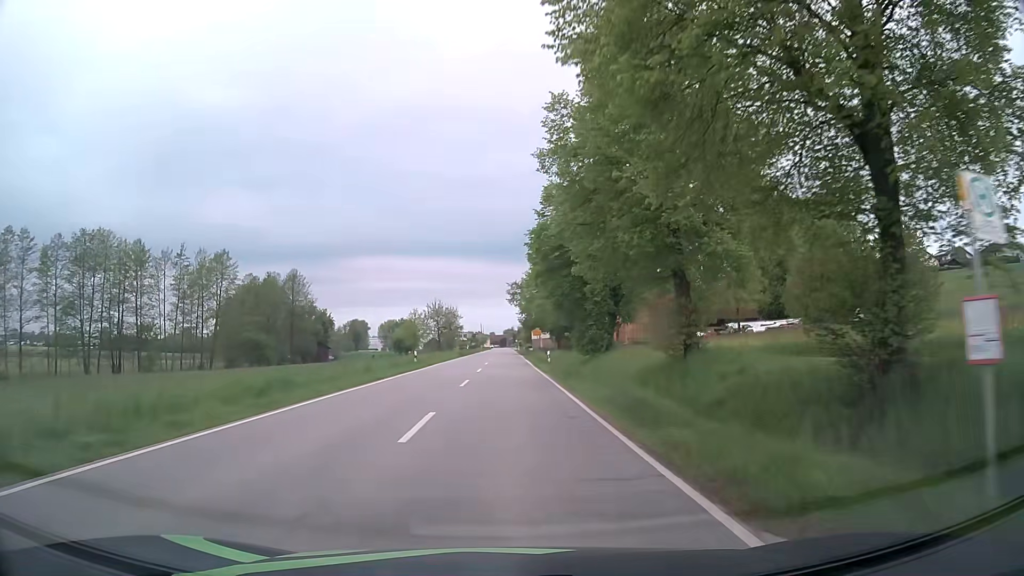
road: secondary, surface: asphalt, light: Day
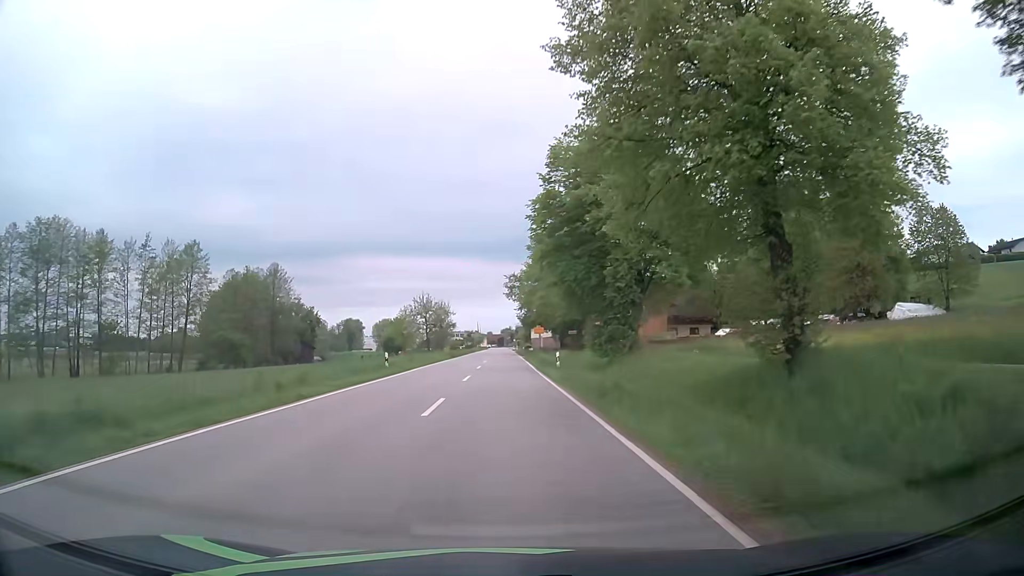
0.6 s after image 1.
(0.0, +9.0) m; 0°
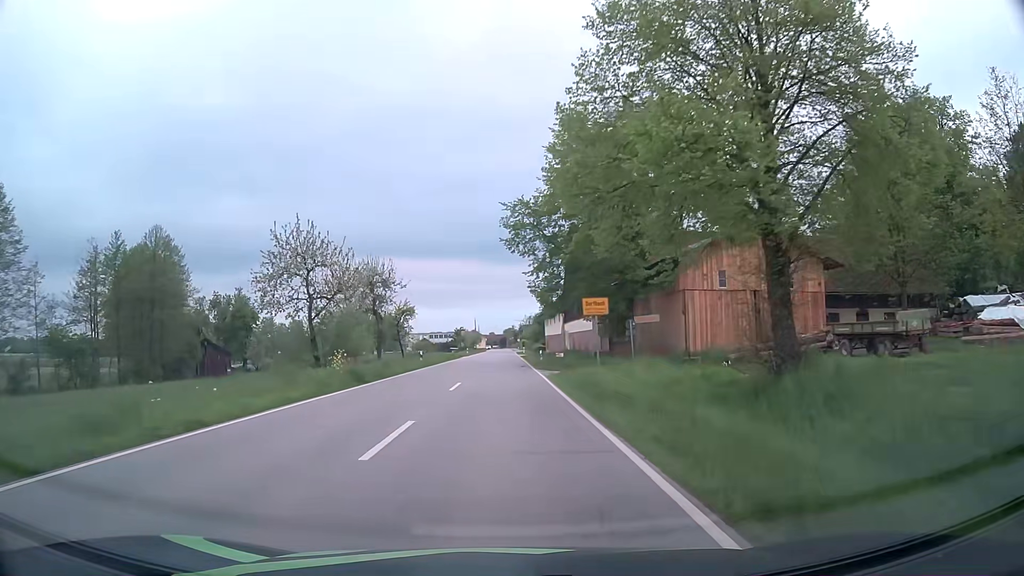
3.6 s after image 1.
(+0.1, +40.1) m; 0°
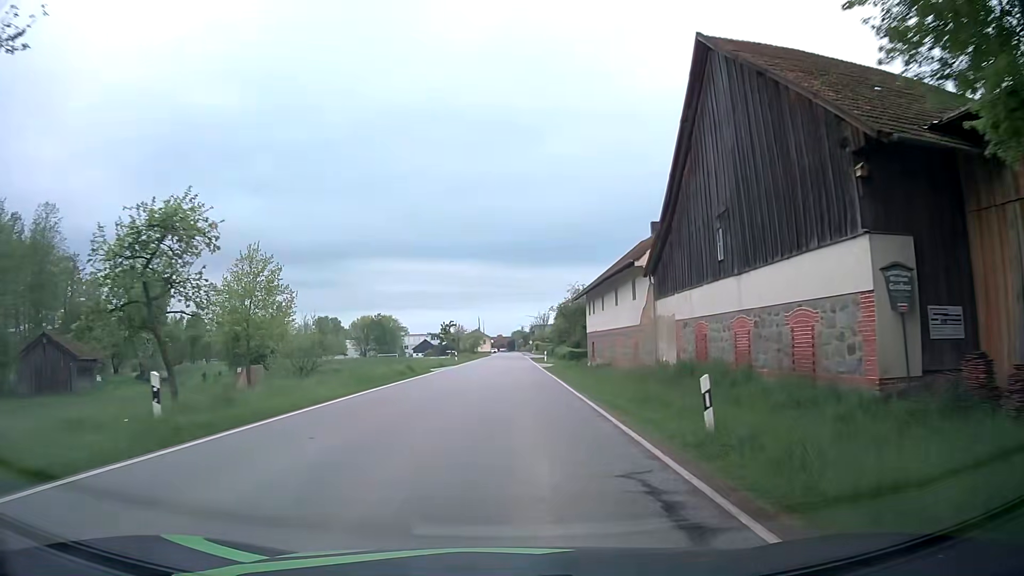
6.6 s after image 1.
(-0.3, +35.7) m; -1°
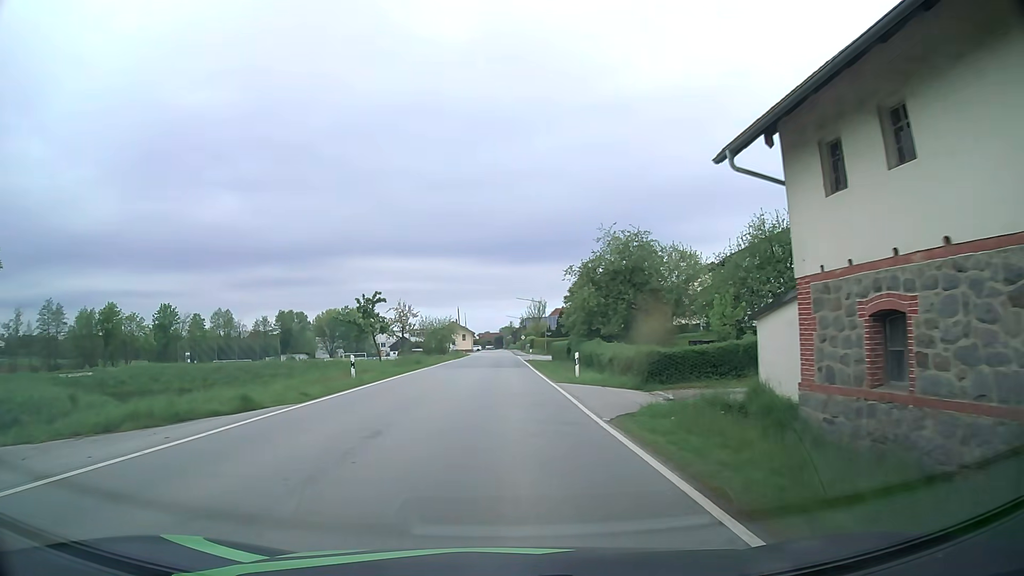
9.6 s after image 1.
(+0.7, +37.2) m; +2°
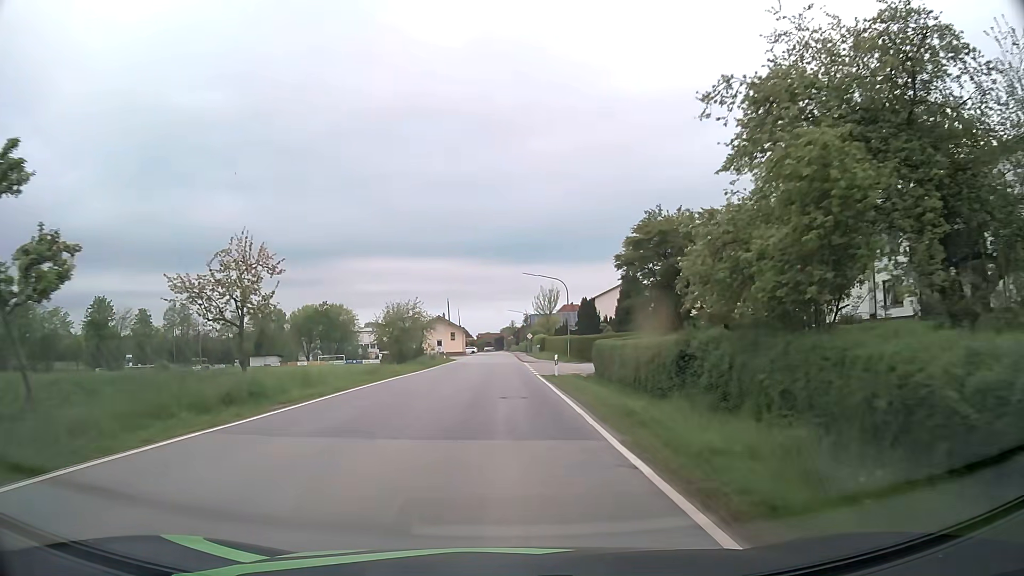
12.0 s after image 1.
(-0.4, +31.0) m; -1°
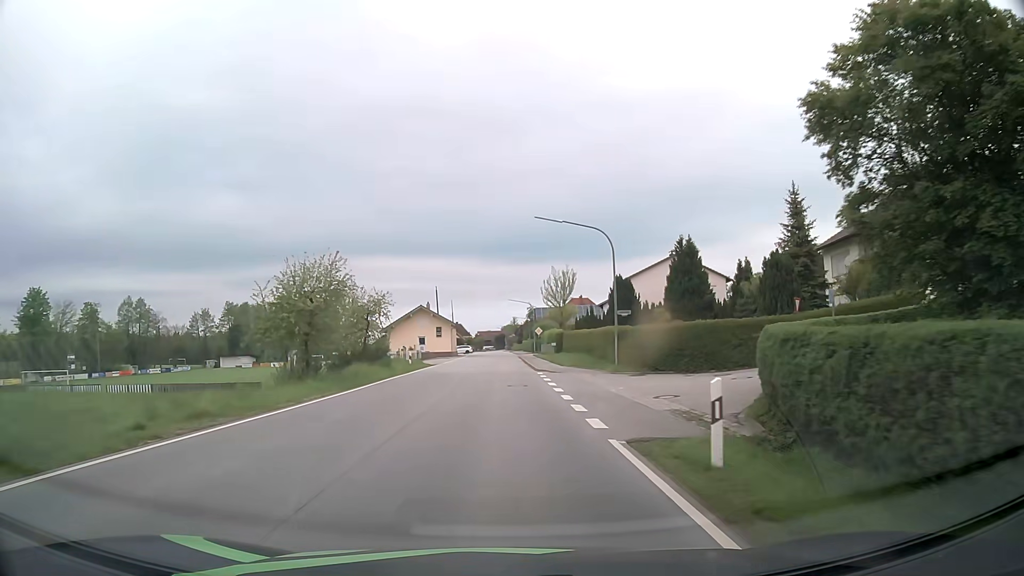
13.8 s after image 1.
(0.0, +23.7) m; 0°
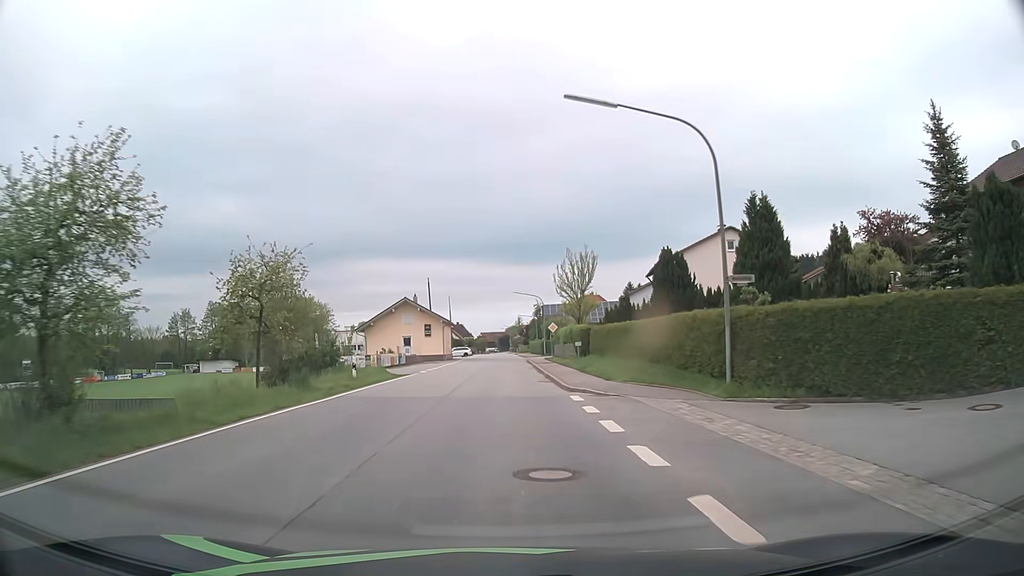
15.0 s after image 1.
(-0.1, +16.0) m; -1°
